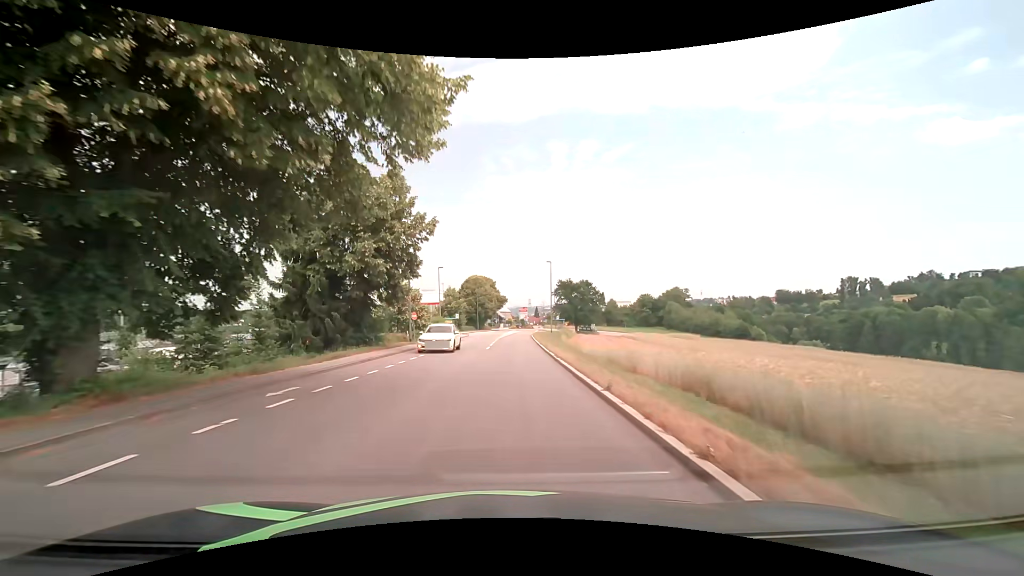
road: tertiary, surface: asphalt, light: Day
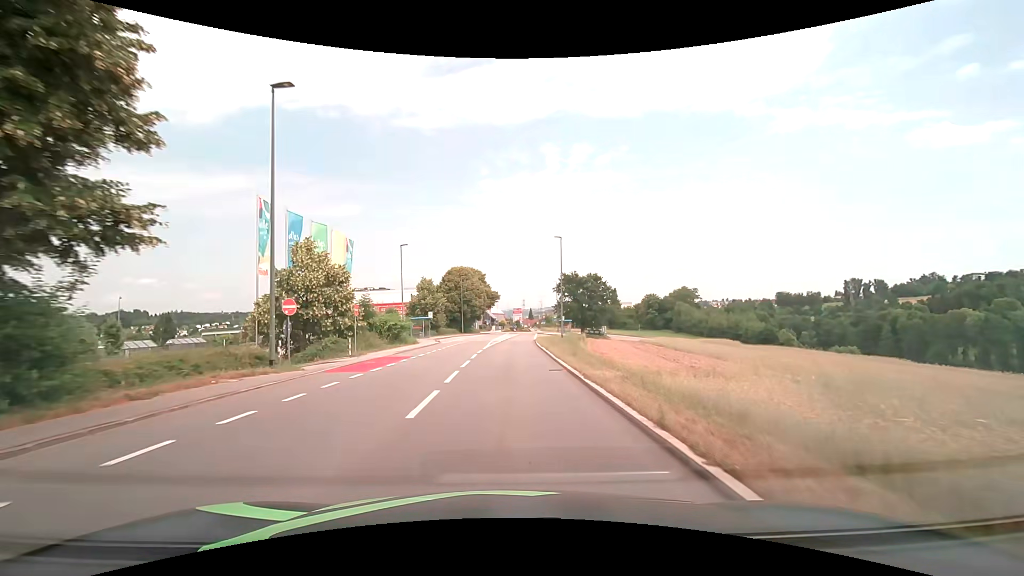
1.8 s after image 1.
(0.0, +21.5) m; 0°
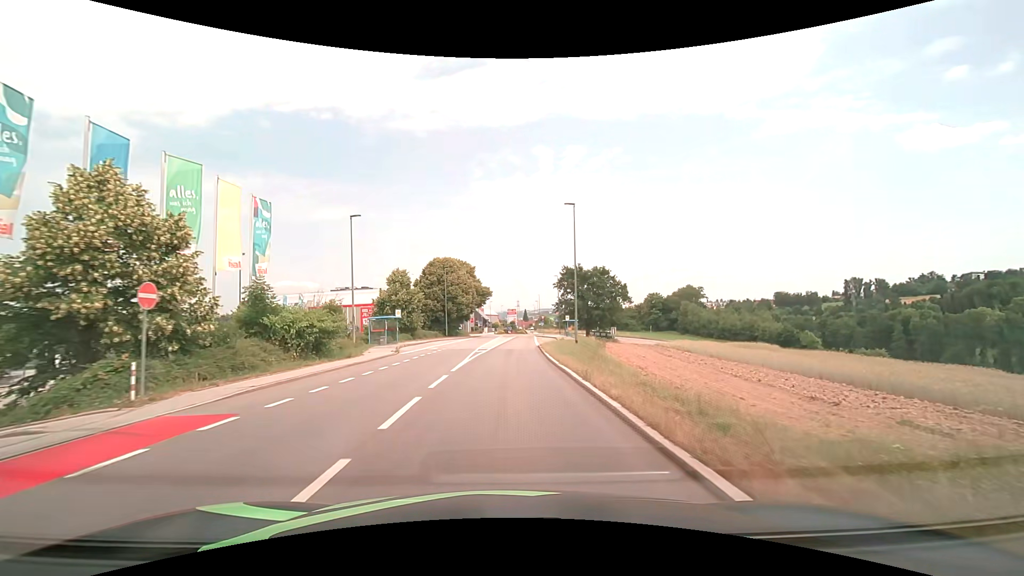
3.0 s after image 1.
(+0.1, +14.2) m; +1°
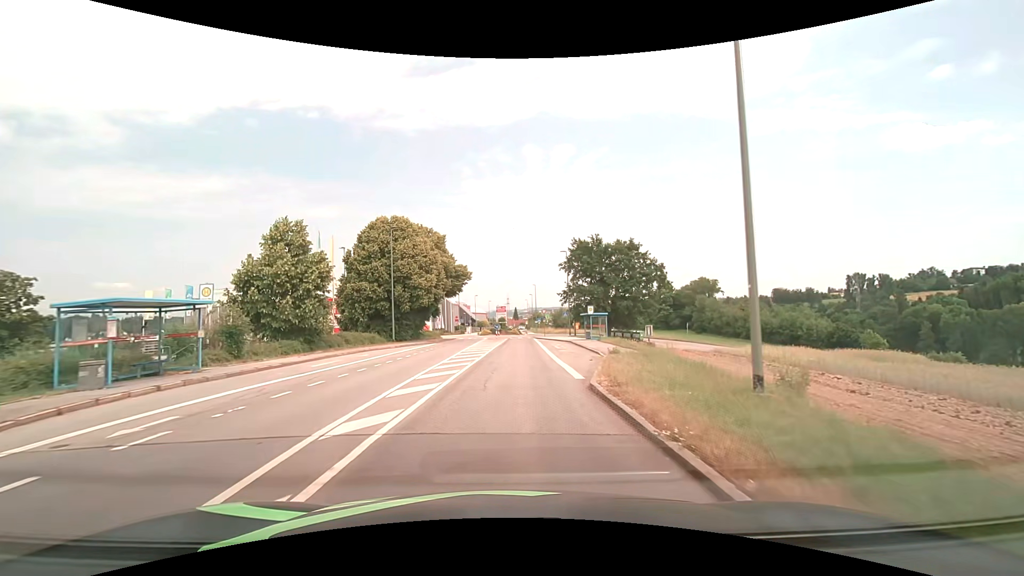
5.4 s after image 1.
(+0.2, +26.8) m; +1°
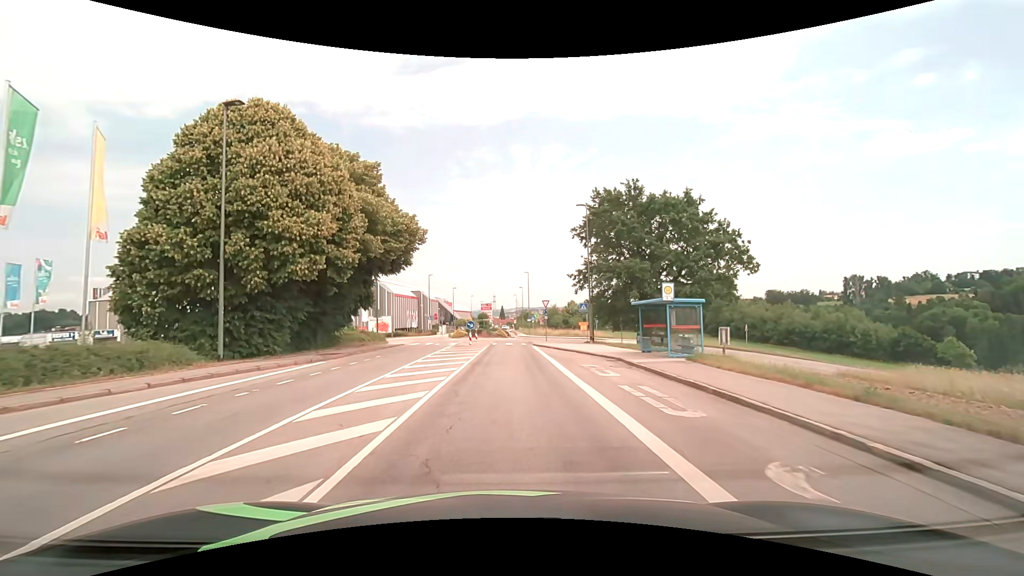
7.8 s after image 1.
(+0.3, +23.4) m; +1°
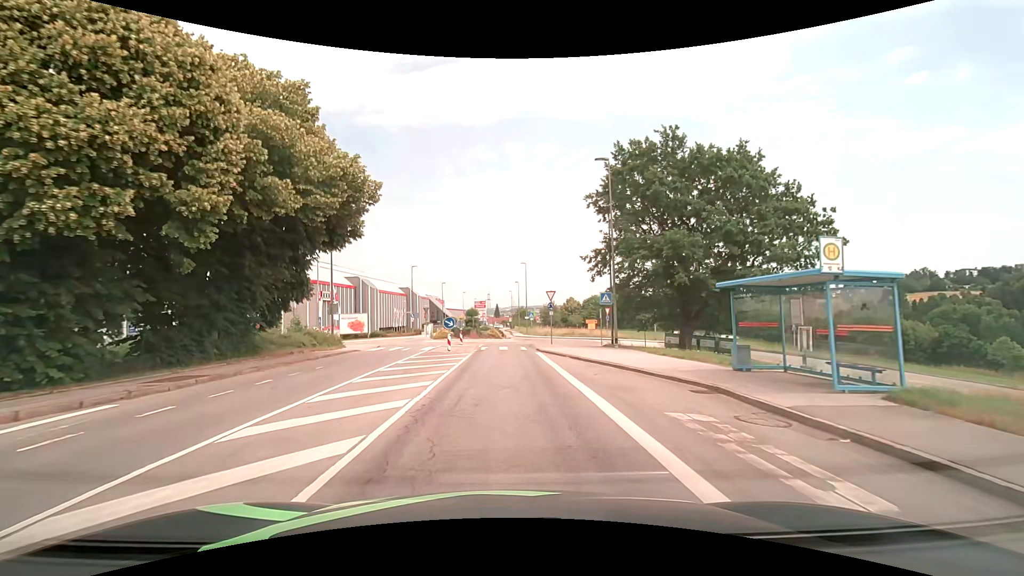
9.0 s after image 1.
(+0.1, +10.0) m; +1°
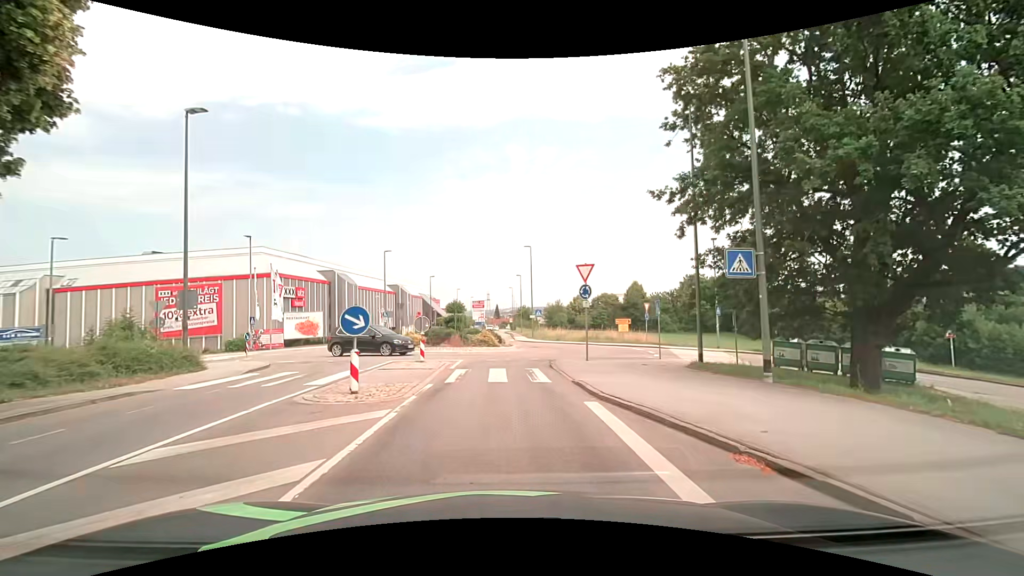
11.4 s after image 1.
(0.0, +15.4) m; -1°
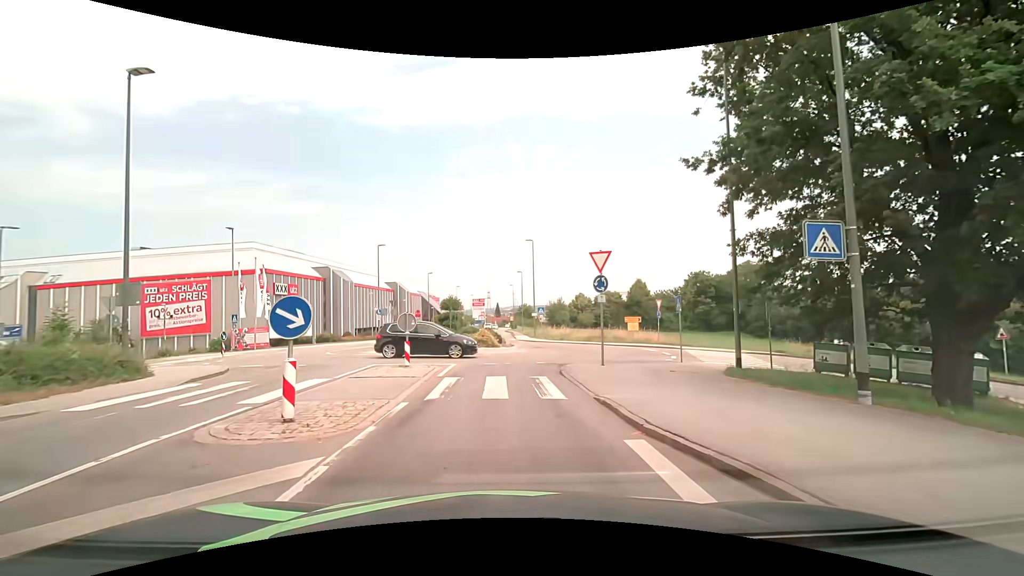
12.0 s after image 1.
(0.0, +2.9) m; 0°
(0, +10) (+1, +20) (+5, +29) (+5, +38) (0, +47) (-1, +57) (-1, +67) (-1, +77) (-1, +87) (-1, +97) m
